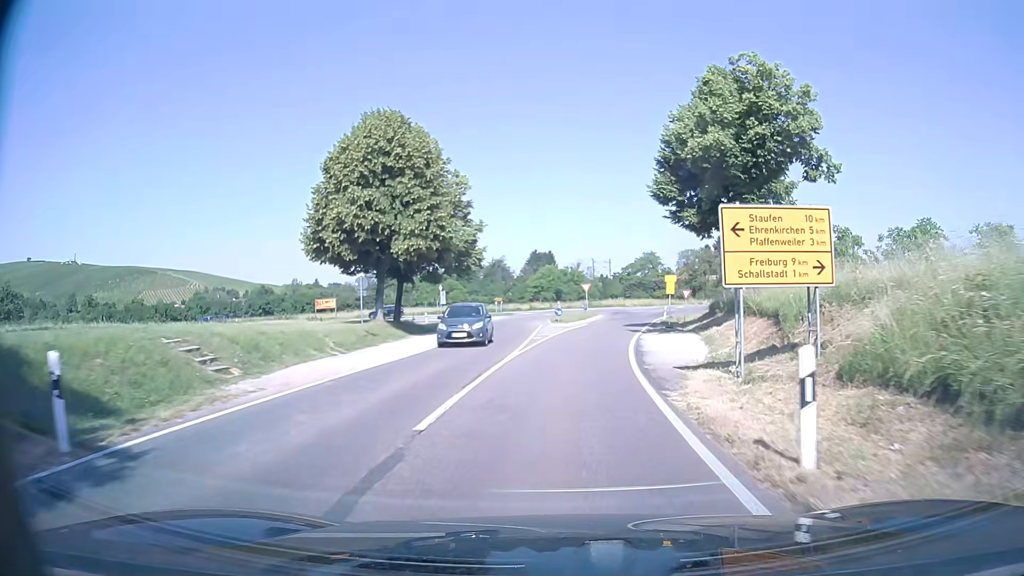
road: tertiary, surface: asphalt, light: Day
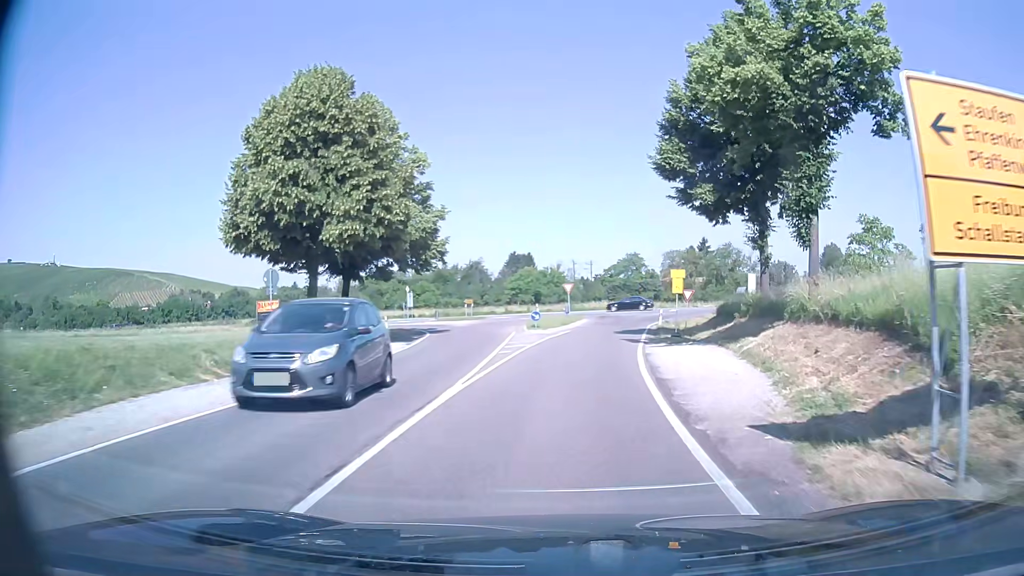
(+0.1, +7.8) m; +1°
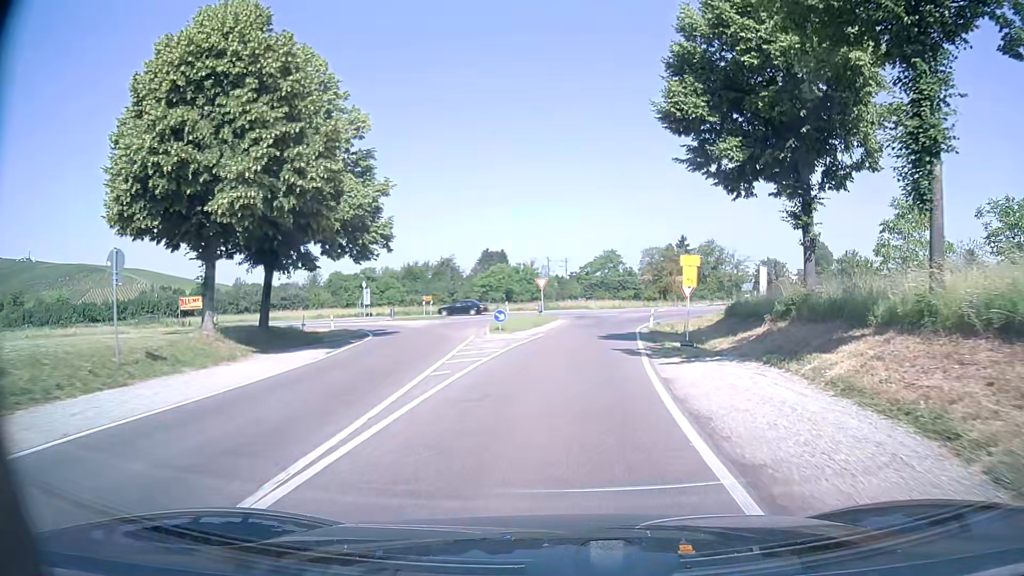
(+0.2, +7.6) m; +2°
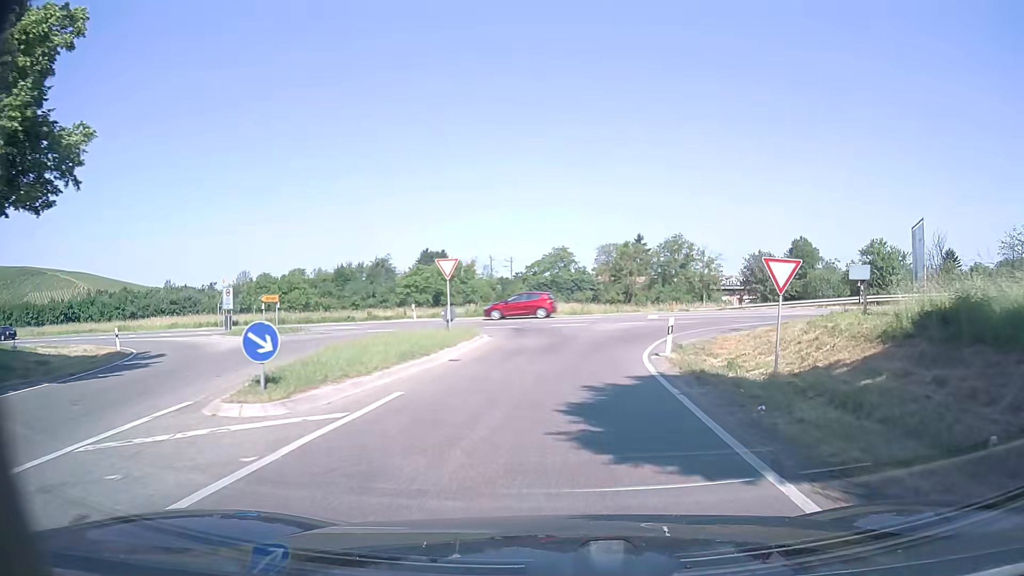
(+0.9, +20.5) m; +5°
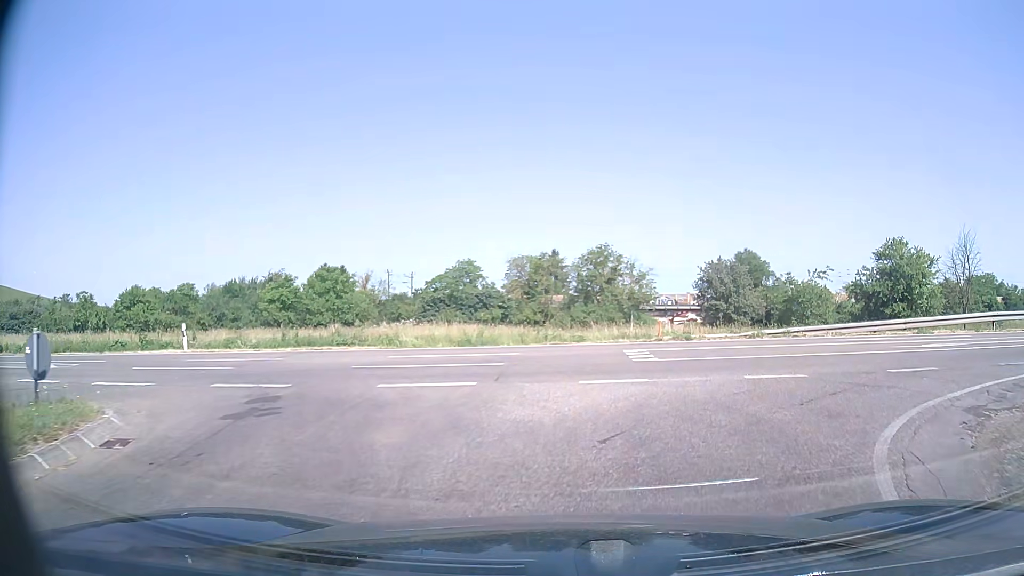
(+0.8, +18.8) m; +7°
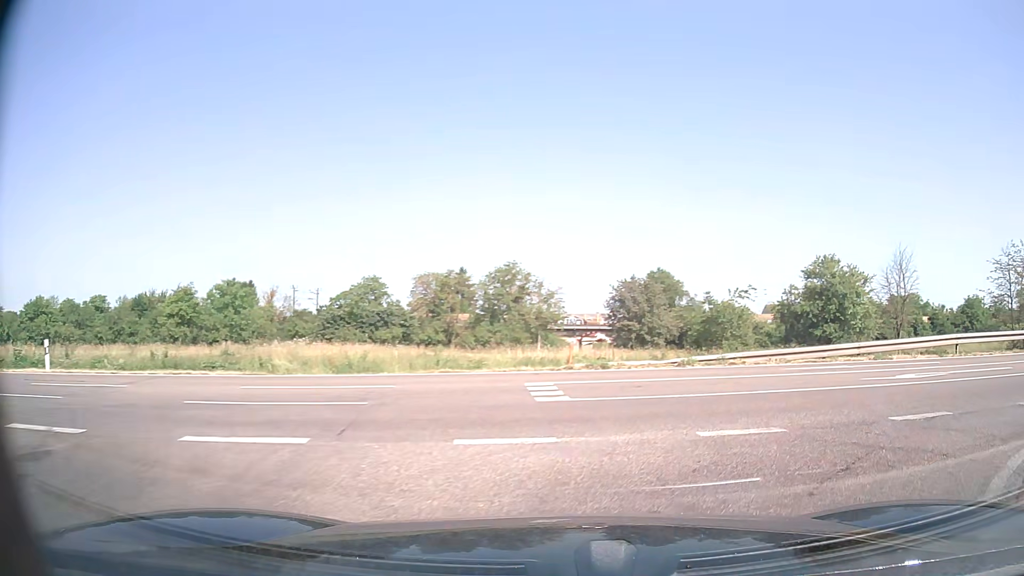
(+0.2, +3.2) m; +8°
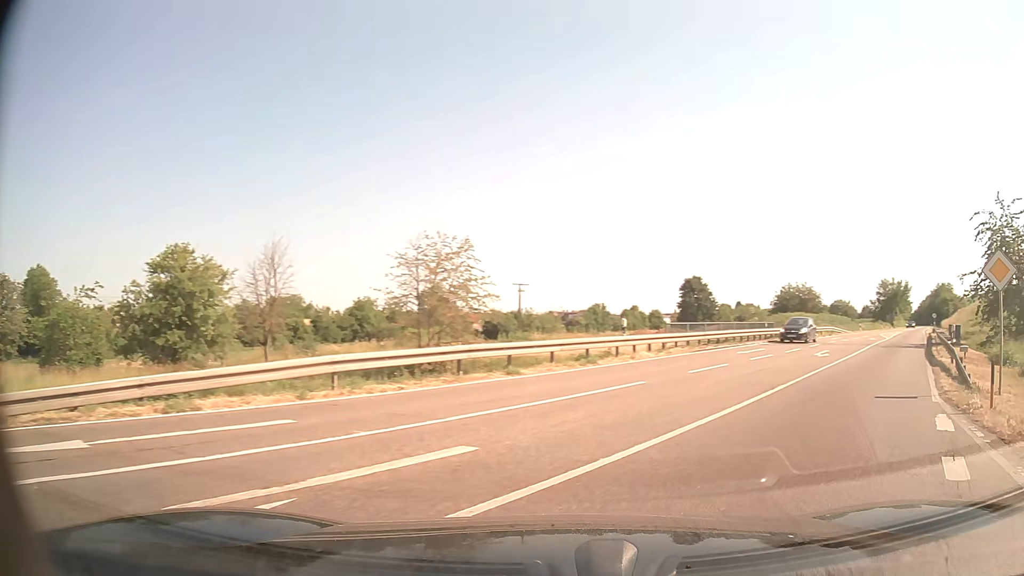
(+4.3, +8.7) m; +53°
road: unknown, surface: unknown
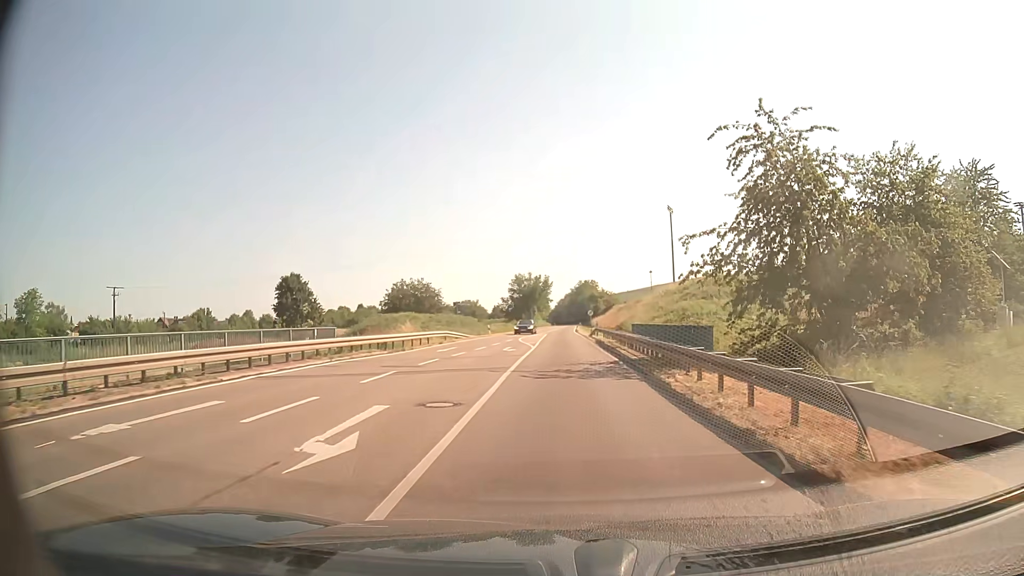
(+8.5, +18.2) m; +33°
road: primary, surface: asphalt
(0, +10) (0, +20) (0, +30) (0, +40) (0, +50) (0, +60) (0, +70) (+1, +80) (+1, +90) (+1, +100) m
